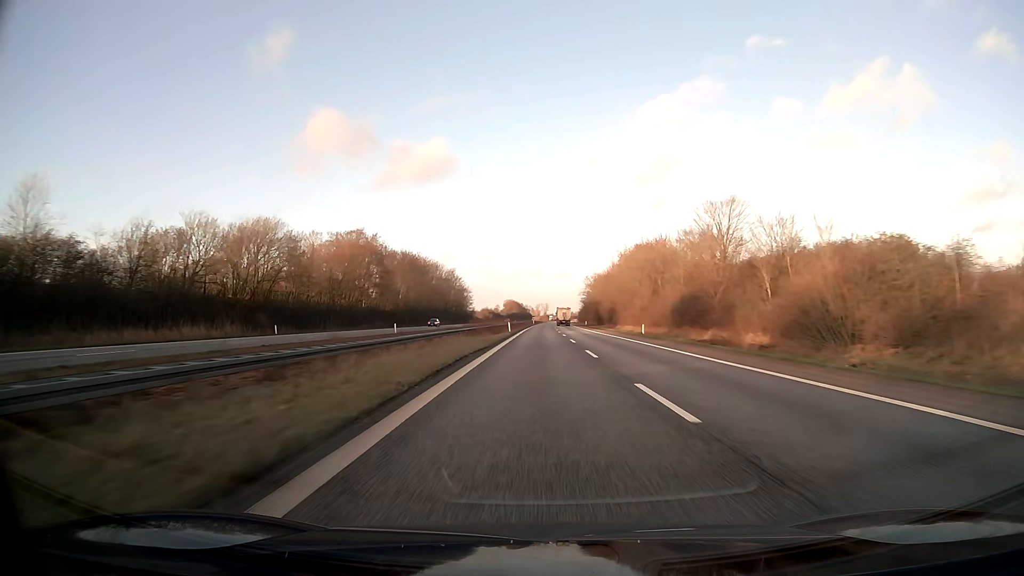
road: motorway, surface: asphalt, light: Day
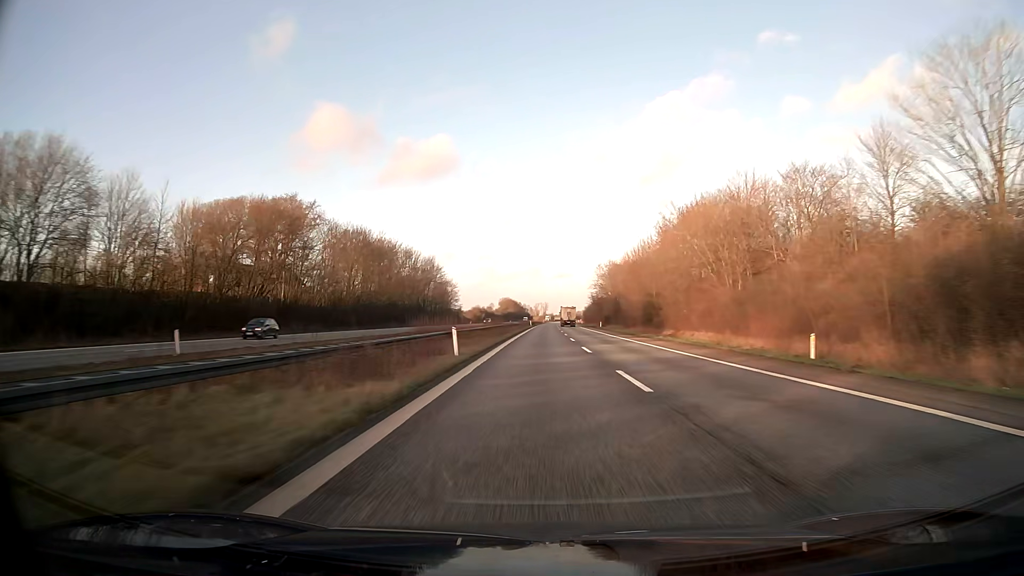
(0.0, +41.3) m; 0°
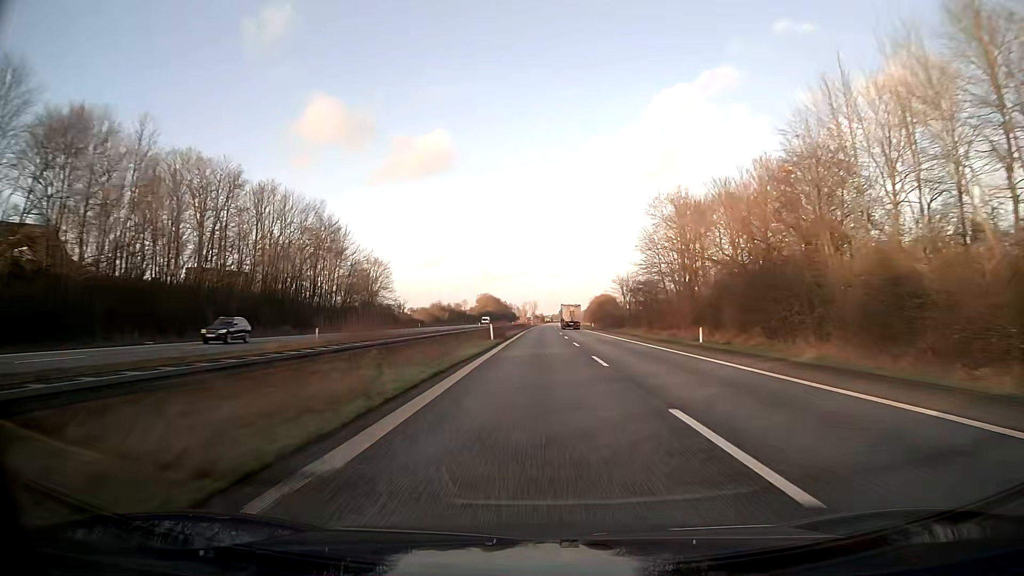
(+0.8, +82.7) m; +1°
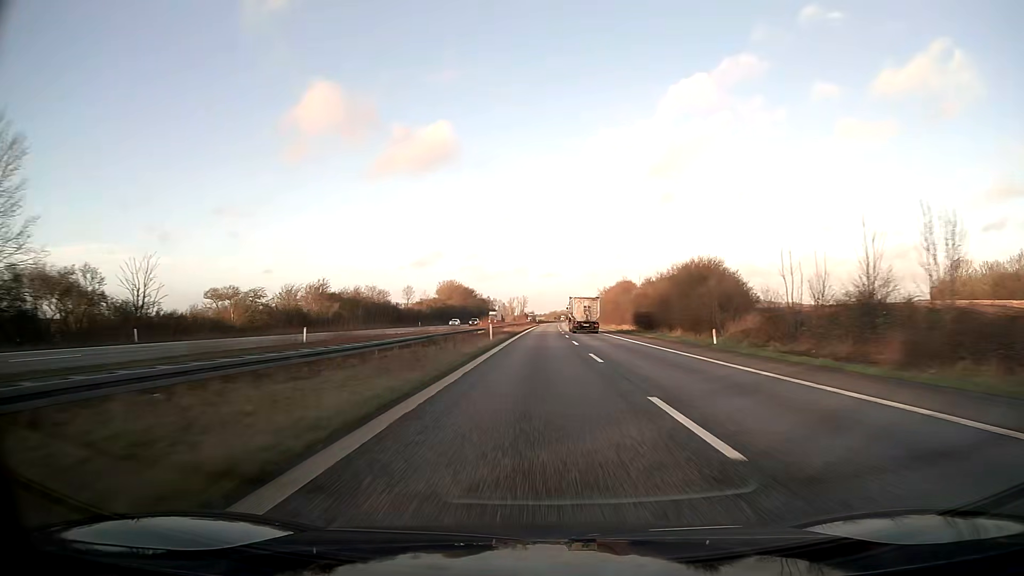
(+0.6, +103.4) m; +1°
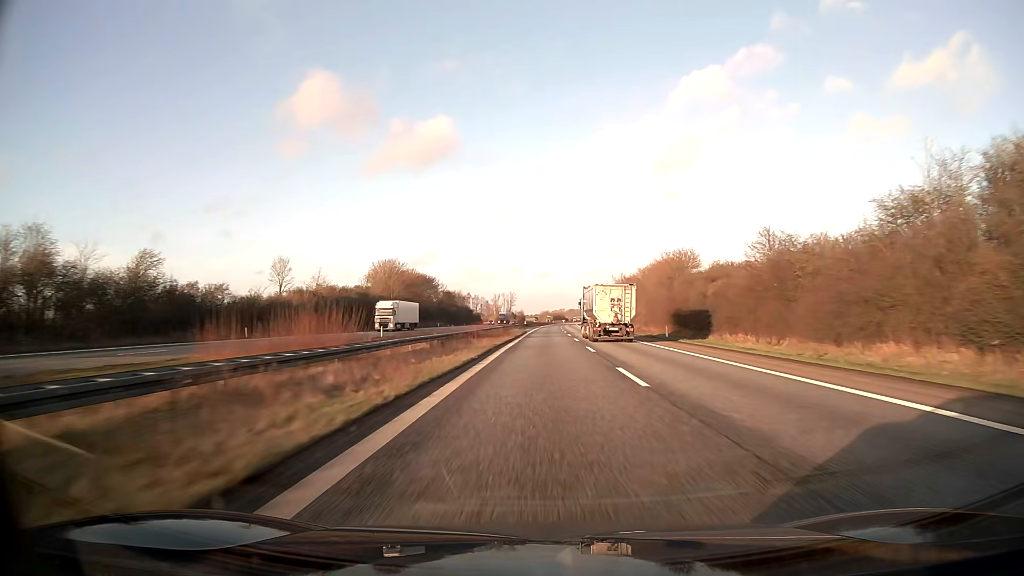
(+0.4, +82.6) m; +1°
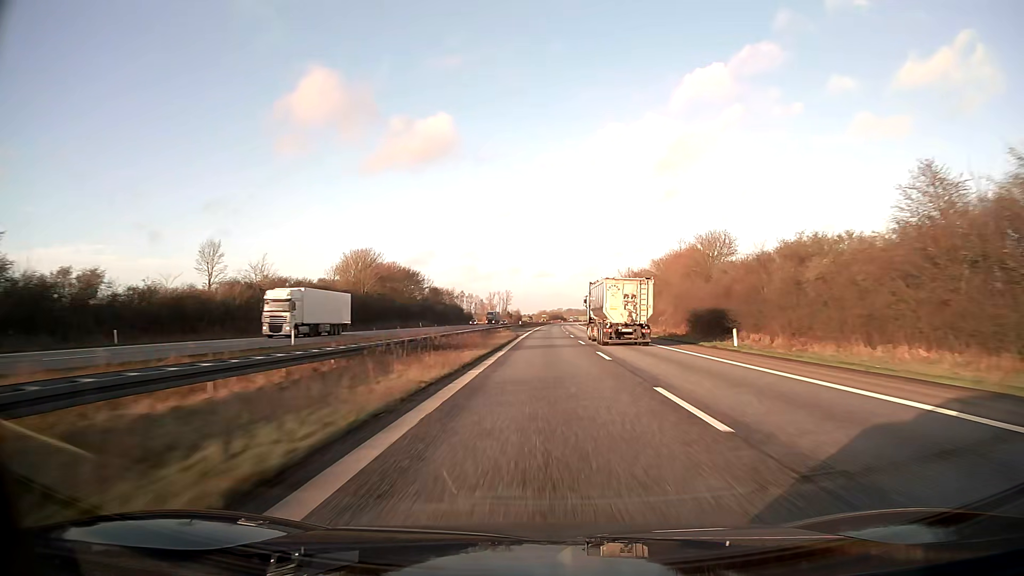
(0.0, +20.6) m; 0°
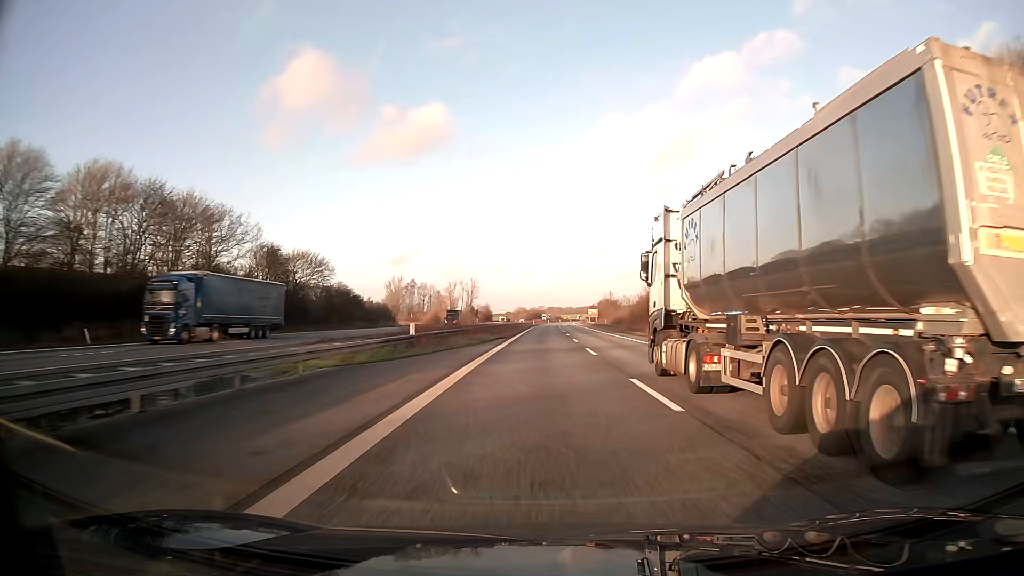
(+1.7, +103.1) m; +2°
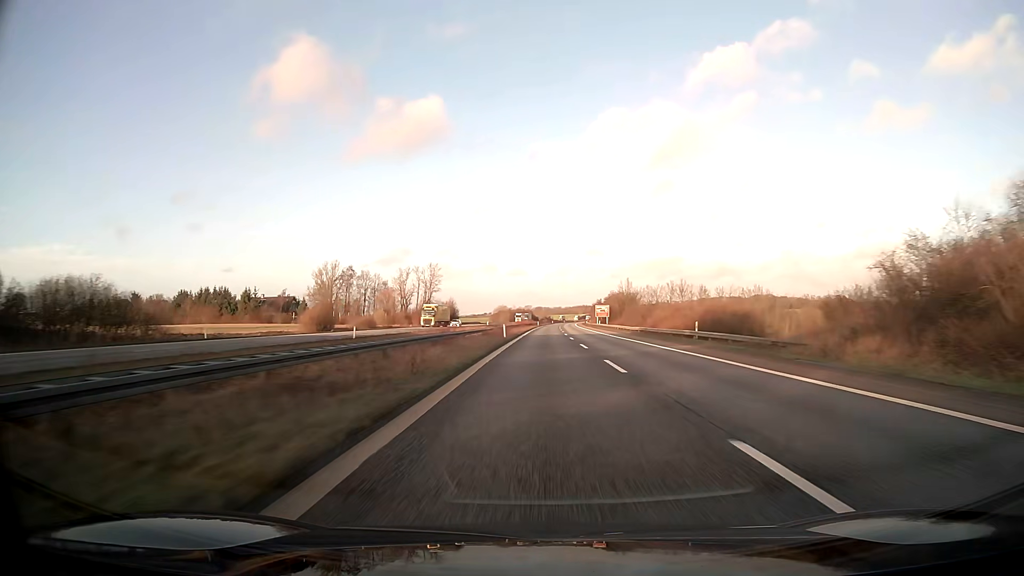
(+0.7, +82.4) m; +1°
(0, +10) (0, +20) (0, +30) (0, +40) (+1, +50) (+1, +60) (+2, +70) (+2, +80) (+3, +90) (+3, +100) m
